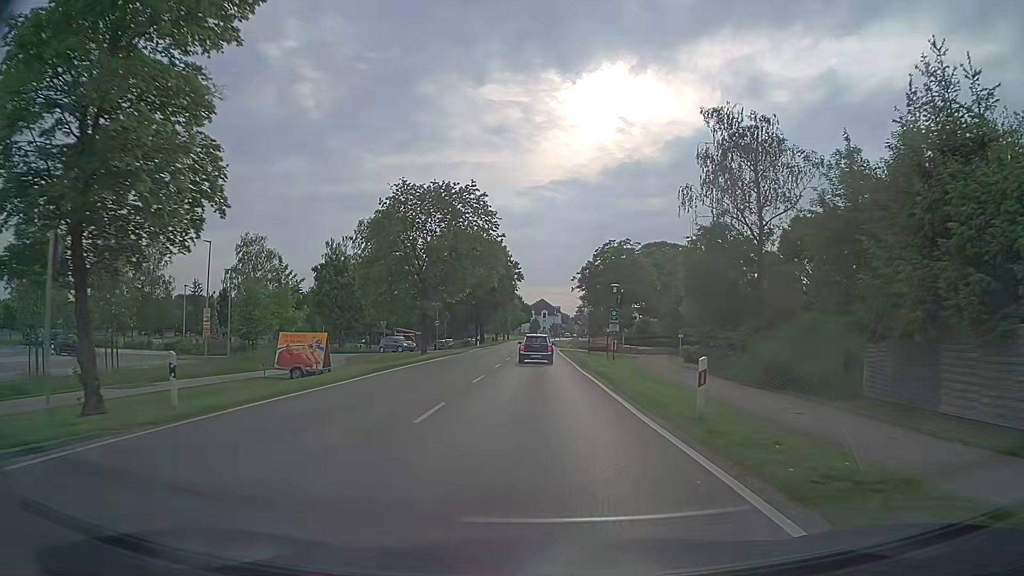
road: tertiary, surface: asphalt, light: Day
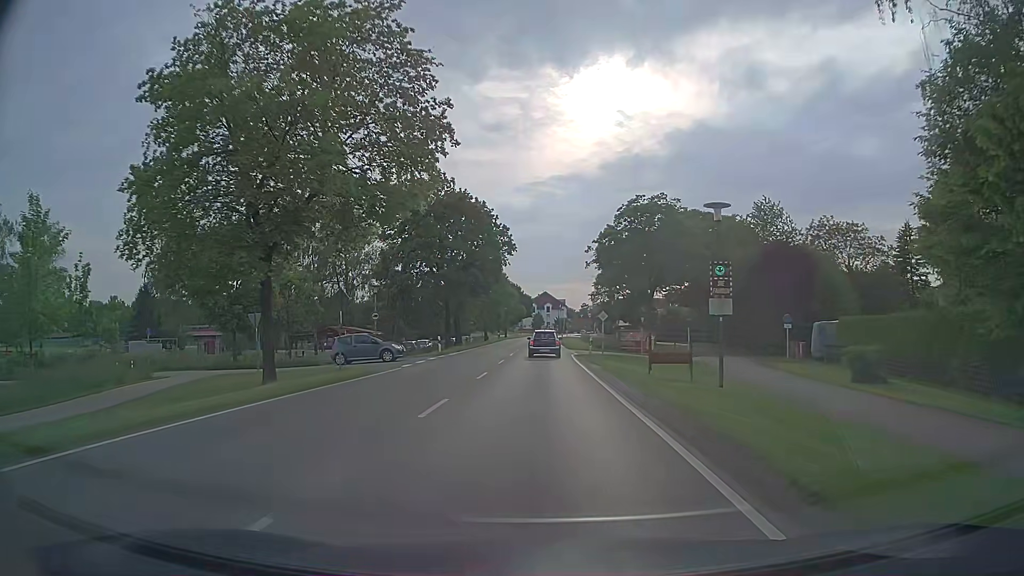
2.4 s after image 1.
(-0.1, +26.7) m; 0°
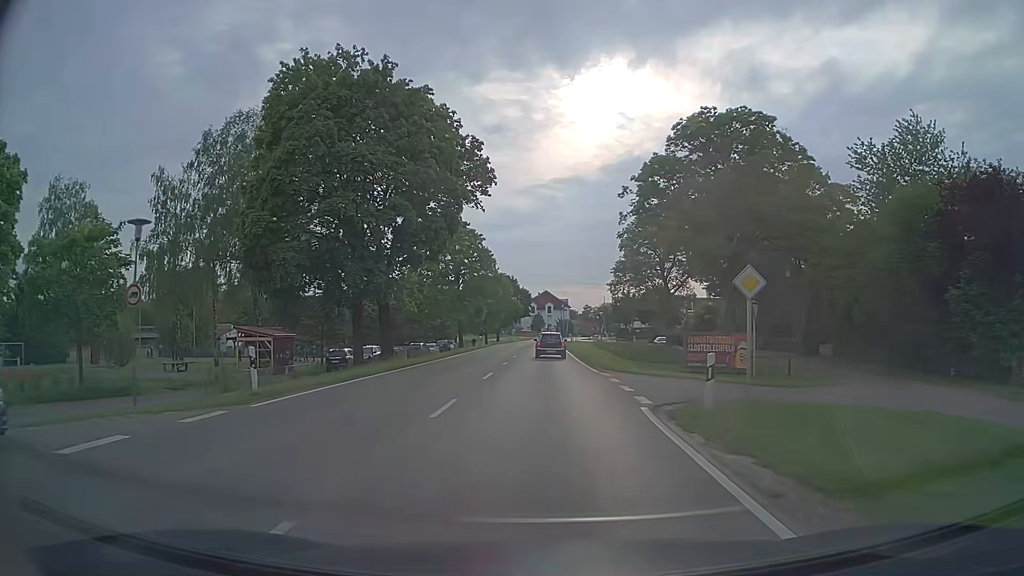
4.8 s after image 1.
(-0.2, +27.1) m; -1°
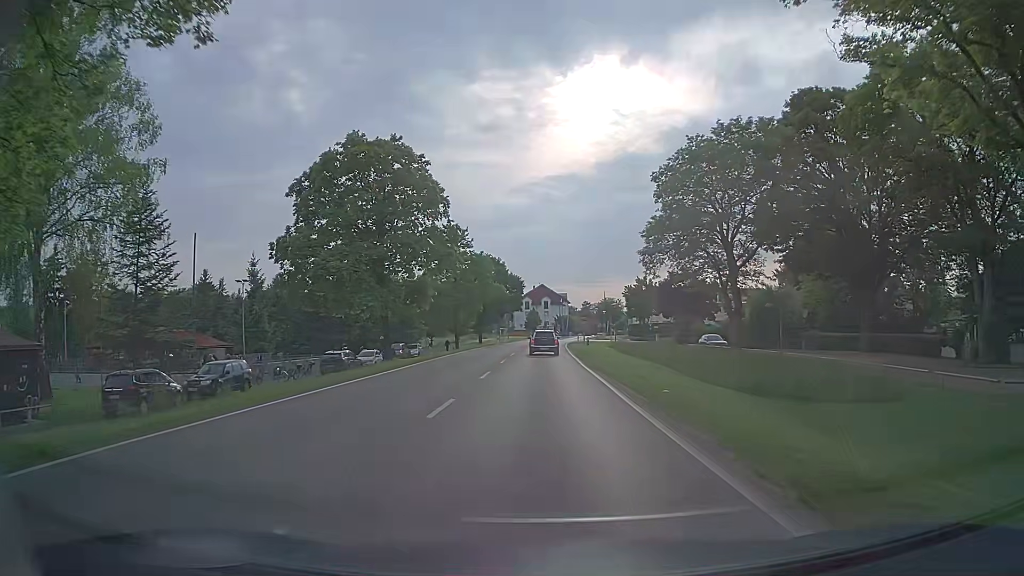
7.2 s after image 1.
(+0.2, +27.1) m; +1°
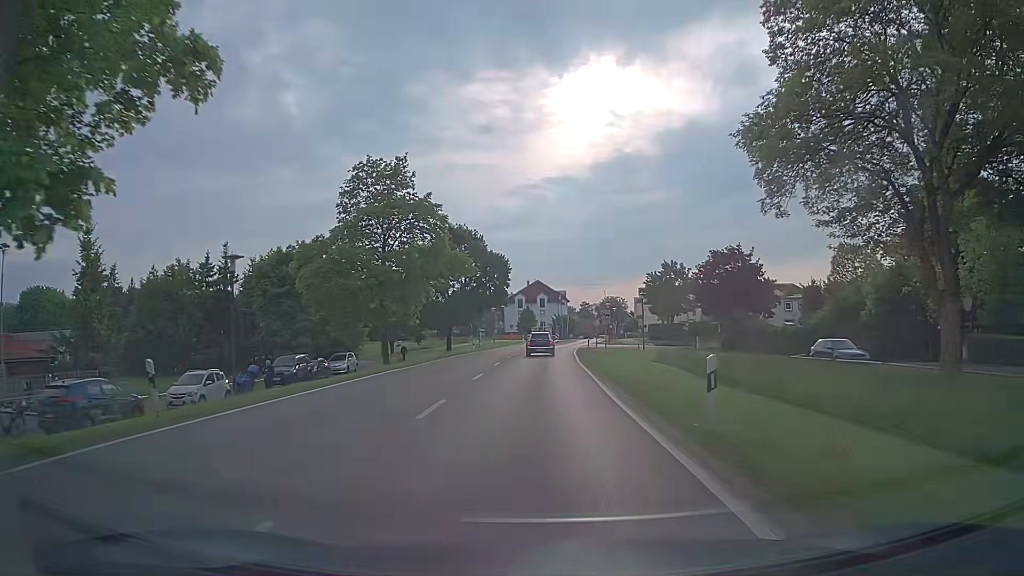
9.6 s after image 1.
(+0.2, +26.9) m; +1°
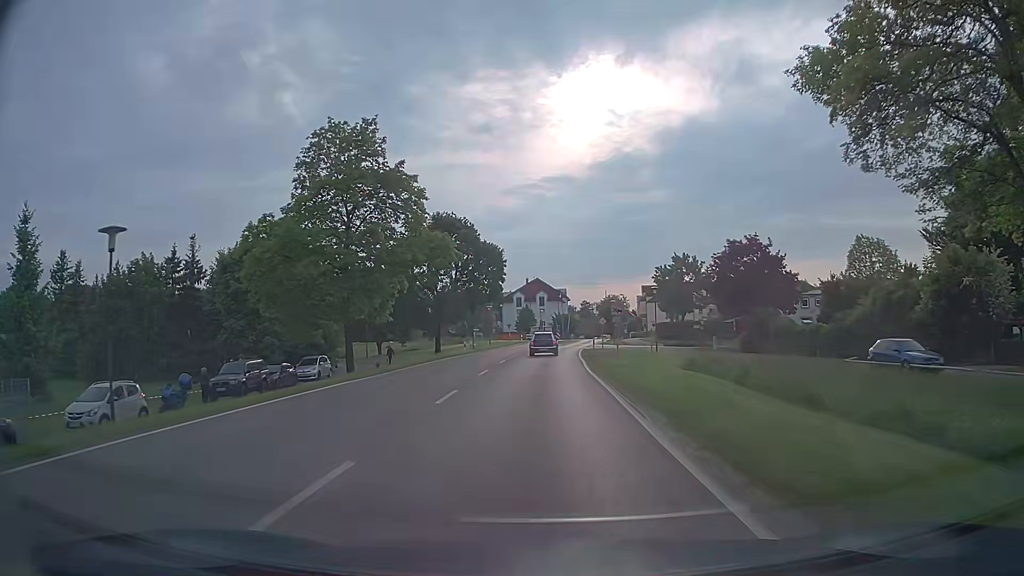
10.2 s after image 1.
(0.0, +6.7) m; 0°
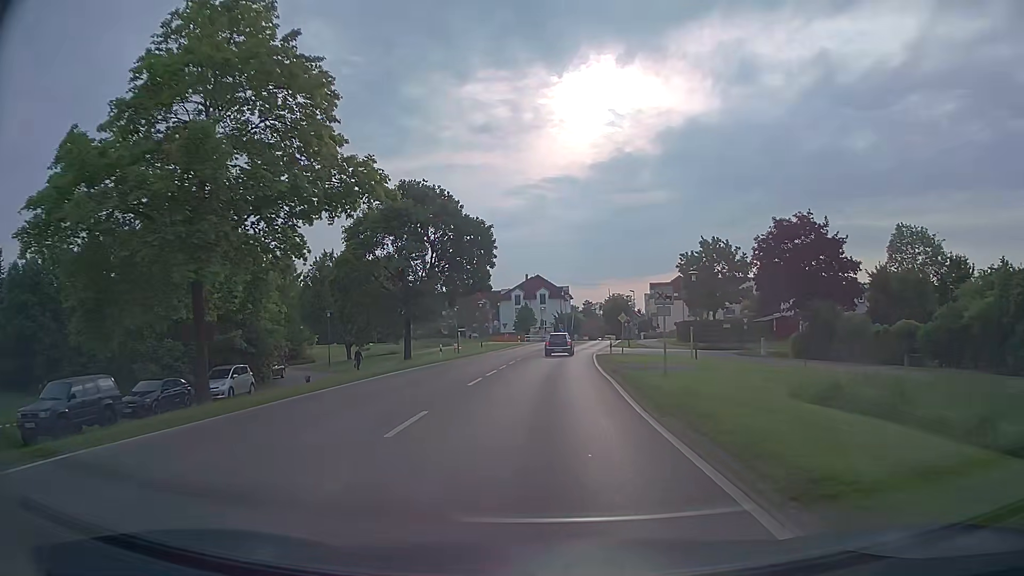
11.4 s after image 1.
(-0.1, +13.2) m; 0°
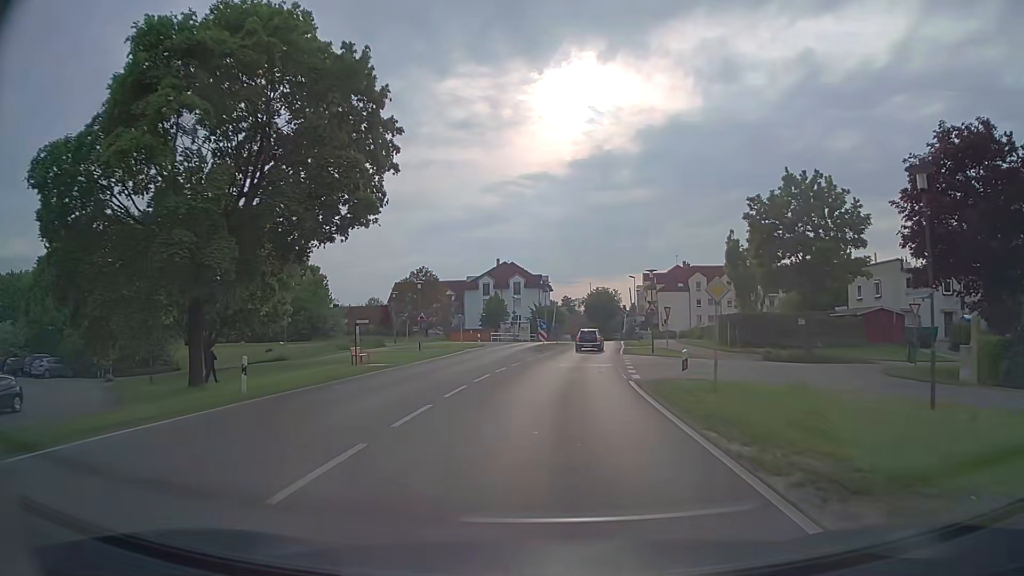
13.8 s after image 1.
(+0.2, +26.1) m; +2°
(0, +10) (+1, +20) (+2, +30) (+2, +40) (+3, +50) (+4, +60) (+6, +70) (+6, +80) (+7, +90) (+8, +100) m
